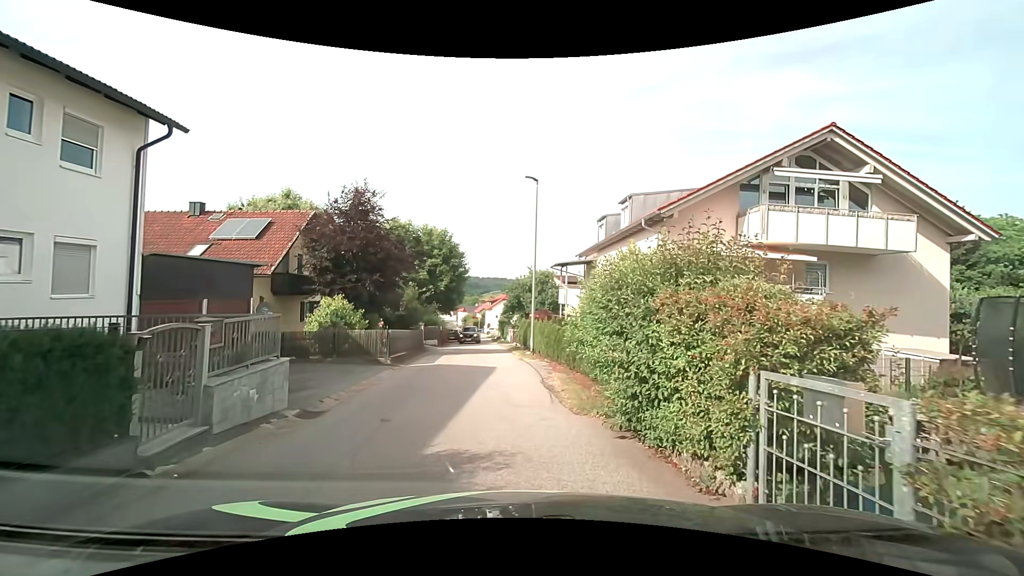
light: Day
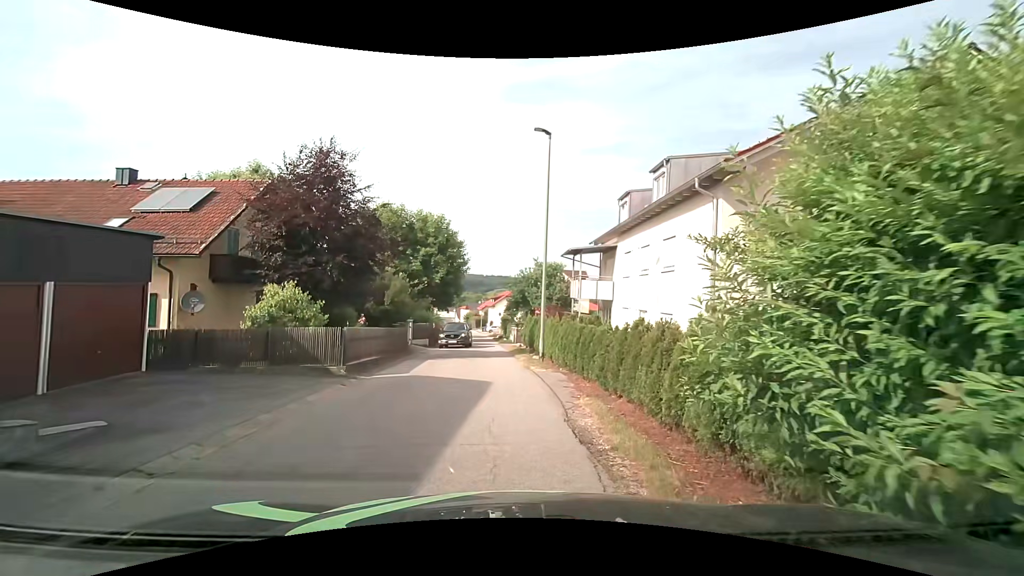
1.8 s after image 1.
(+0.1, +5.3) m; +2°
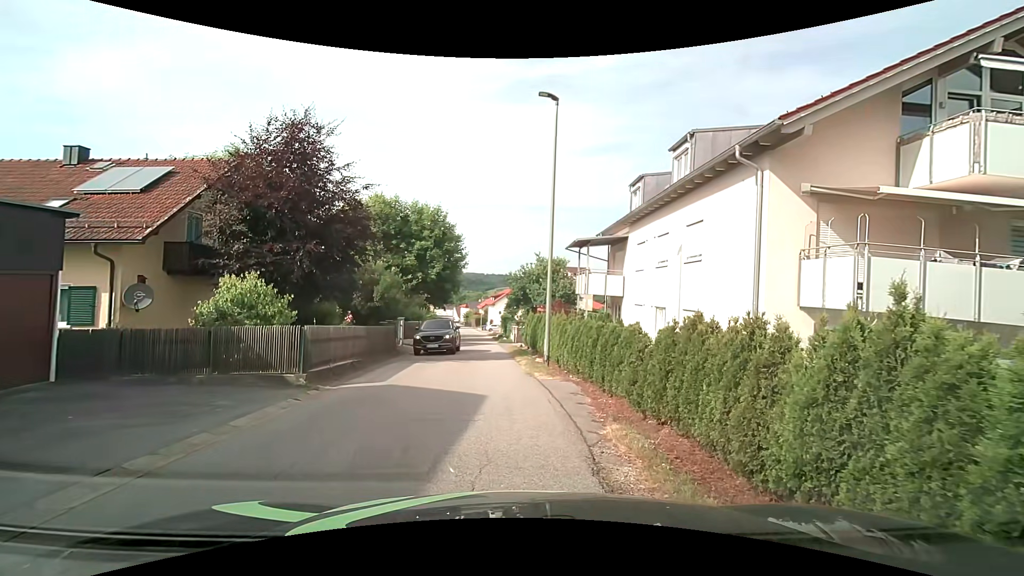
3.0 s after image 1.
(-0.1, +2.5) m; -1°
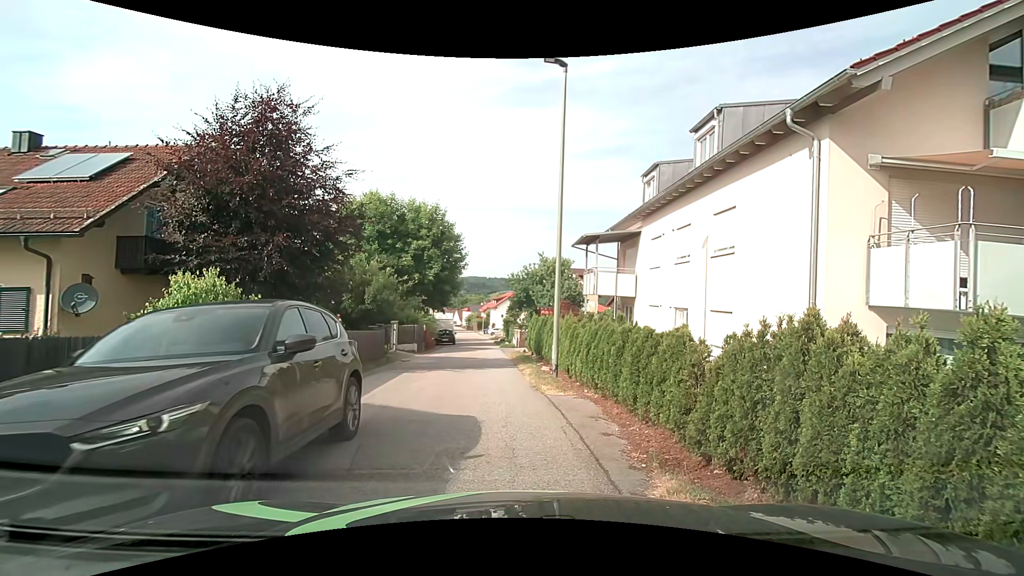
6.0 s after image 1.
(0.0, +2.1) m; -1°
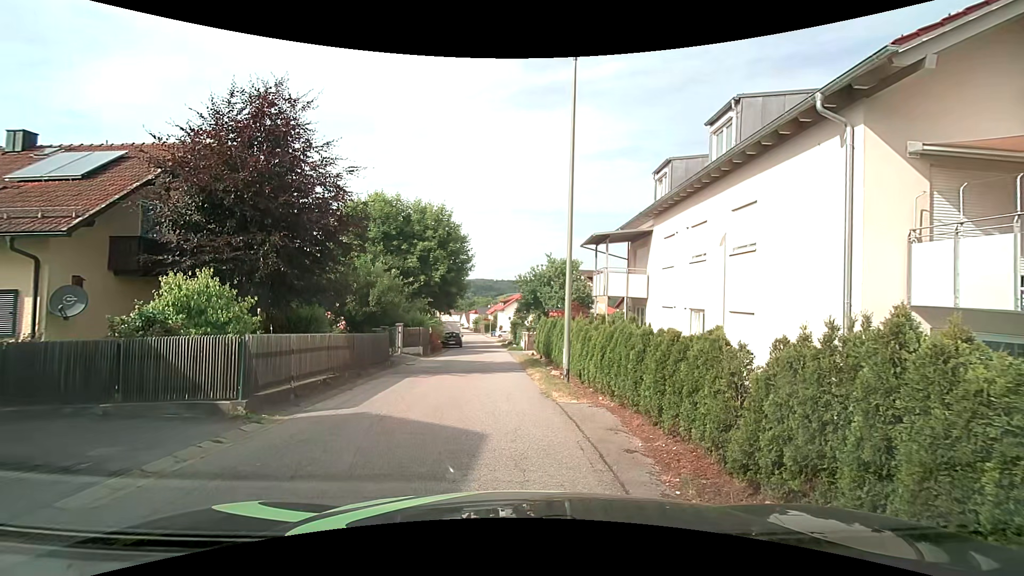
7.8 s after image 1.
(0.0, +0.8) m; 0°
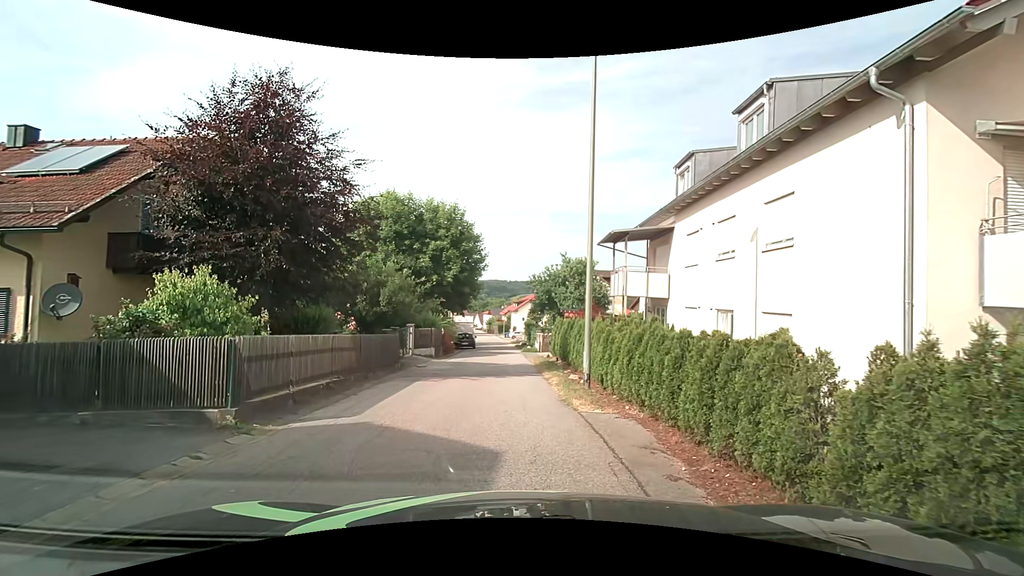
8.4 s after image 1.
(0.0, +0.9) m; 0°
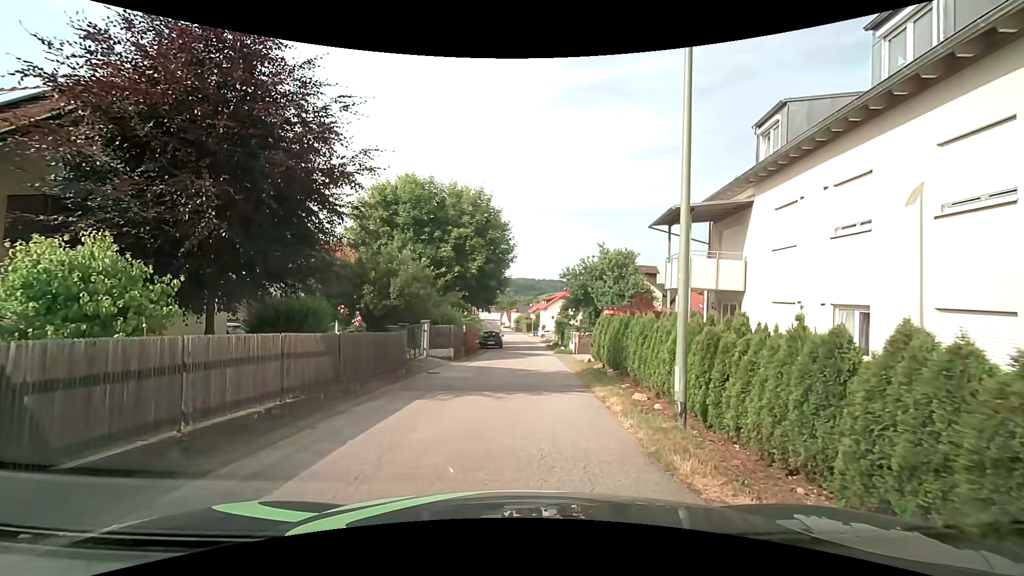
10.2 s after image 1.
(-0.3, +4.3) m; -5°
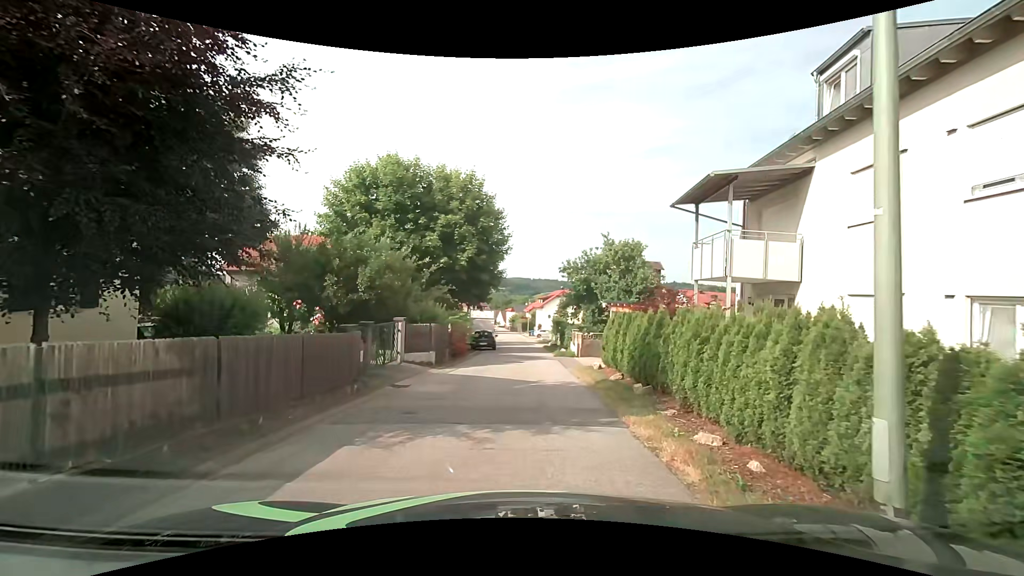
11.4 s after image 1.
(0.0, +3.9) m; +1°
